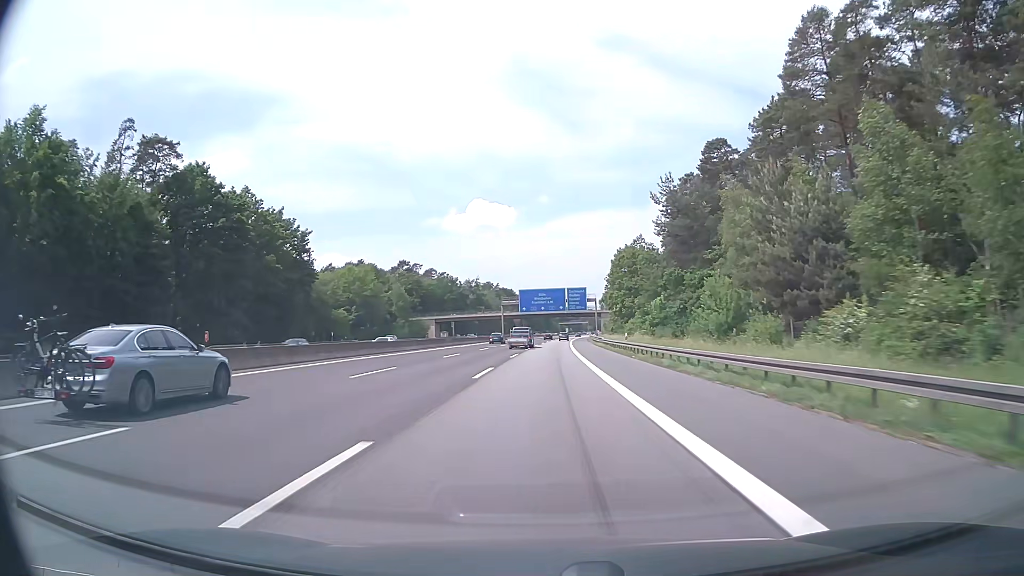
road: motorway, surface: asphalt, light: Day
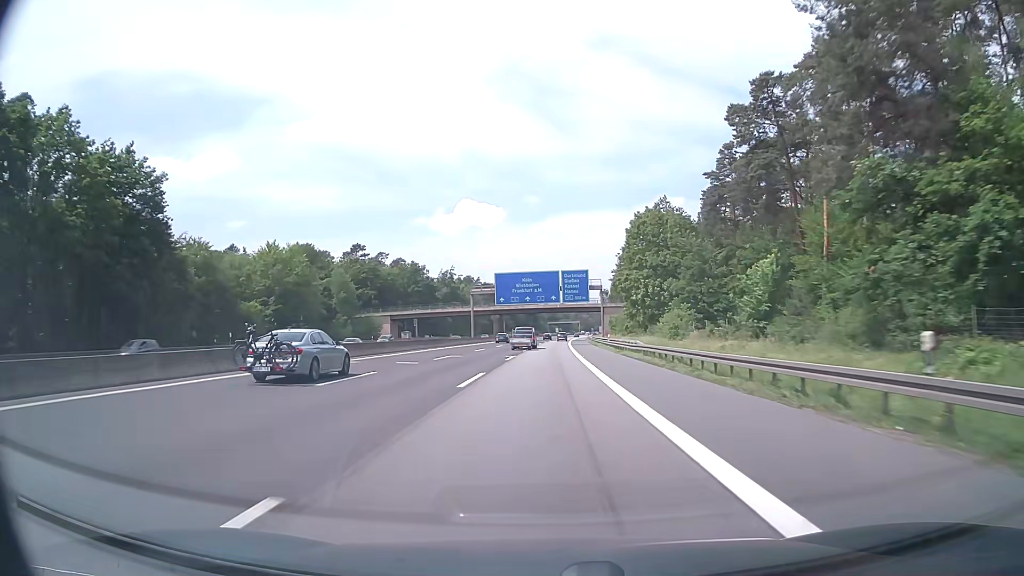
(+0.4, +38.7) m; +1°
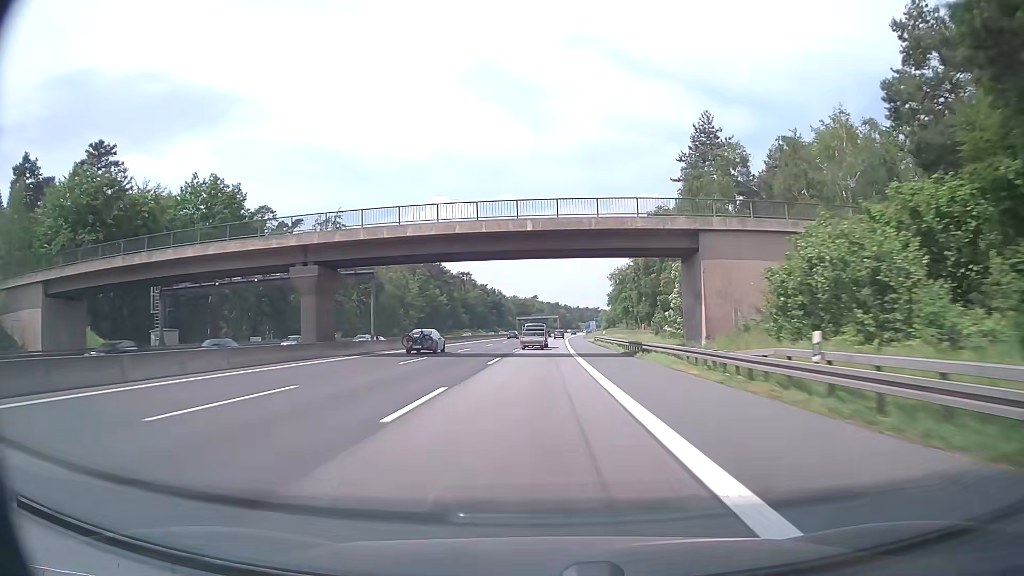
(+2.1, +96.0) m; +2°
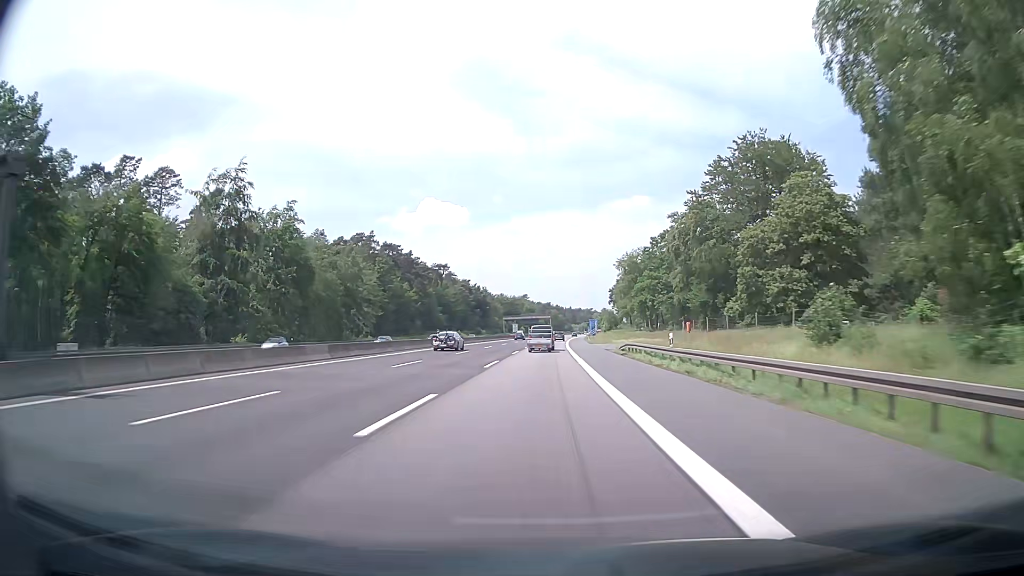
(+0.2, +37.0) m; +1°
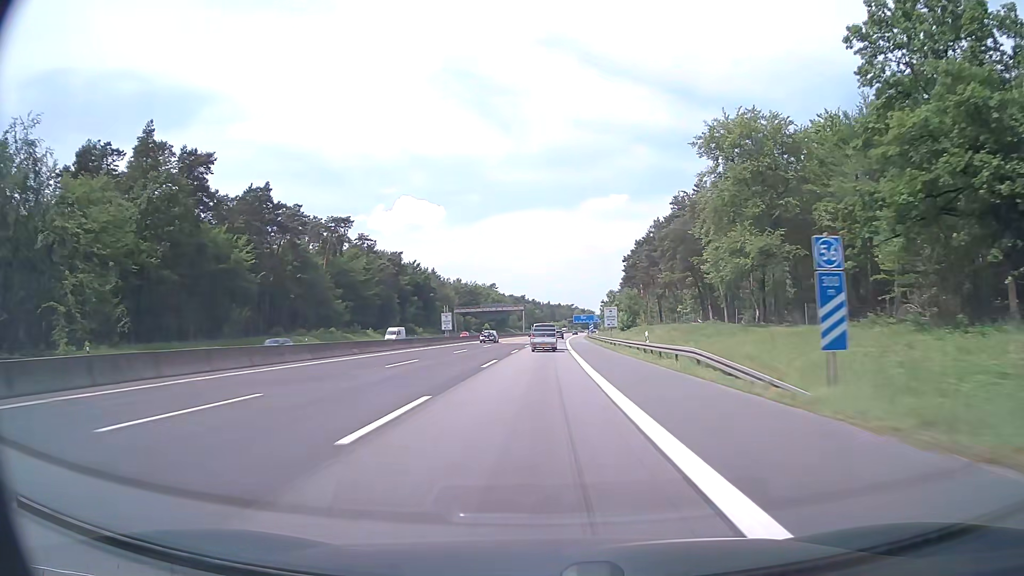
(+1.5, +90.1) m; +2°
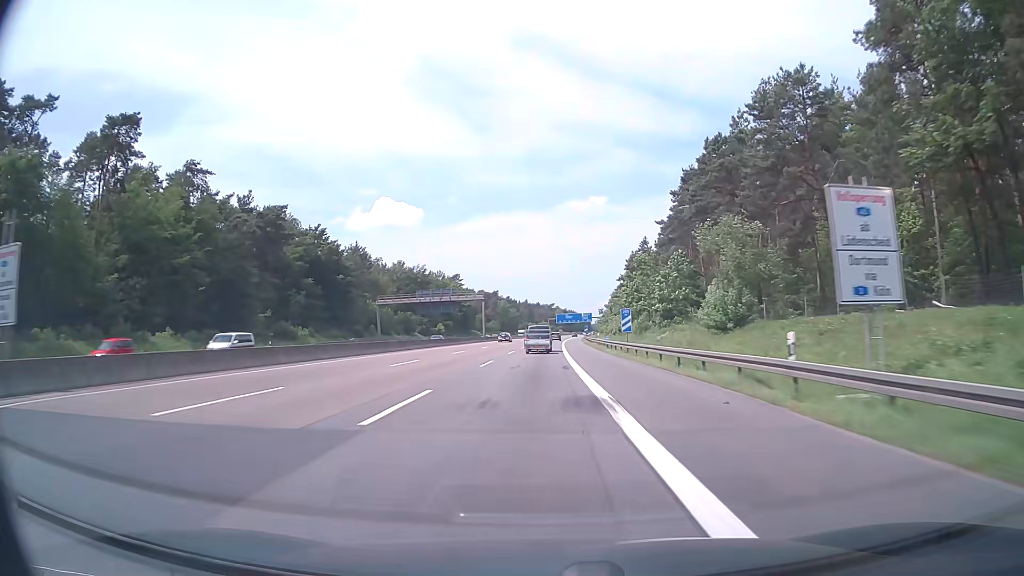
(+1.2, +69.6) m; +2°
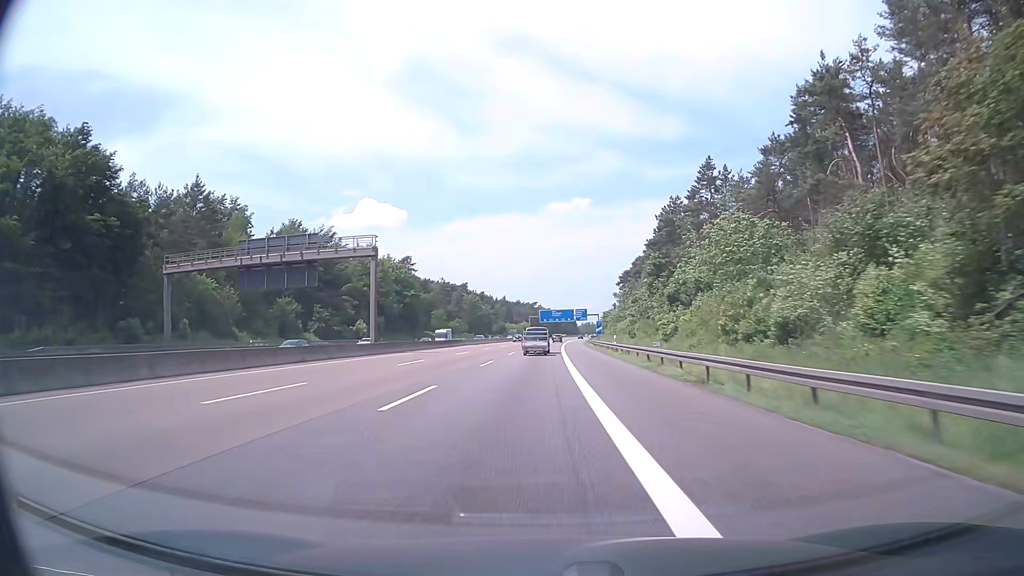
(+1.0, +69.6) m; +2°
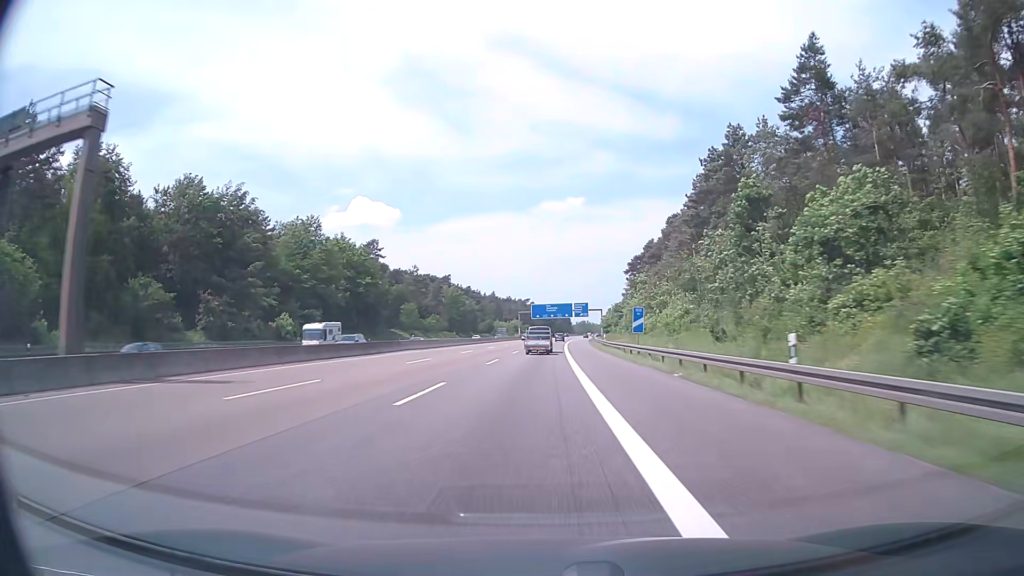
(+0.2, +35.1) m; +1°
(0, +10) (0, +20) (0, +30) (0, +40) (0, +50) (+1, +60) (+1, +70) (+1, +80) (+2, +90) (+2, +100) m
